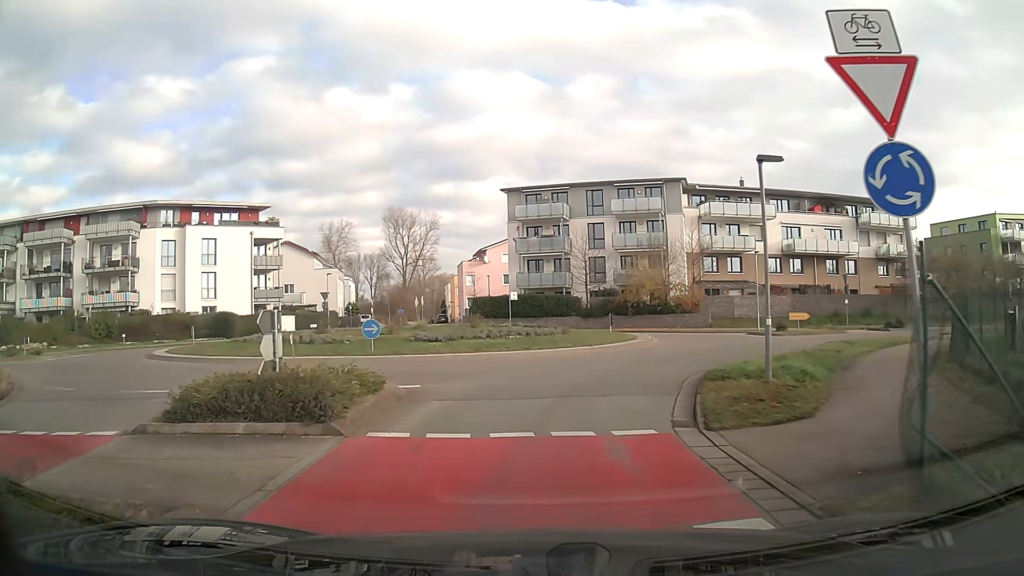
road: unclassified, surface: asphalt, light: Day
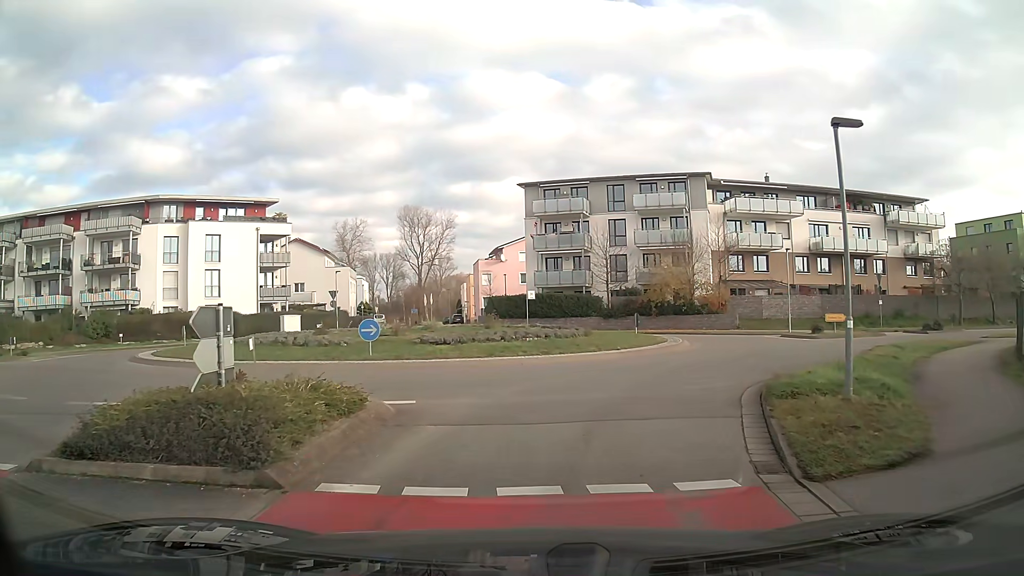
(0.0, +2.6) m; -1°
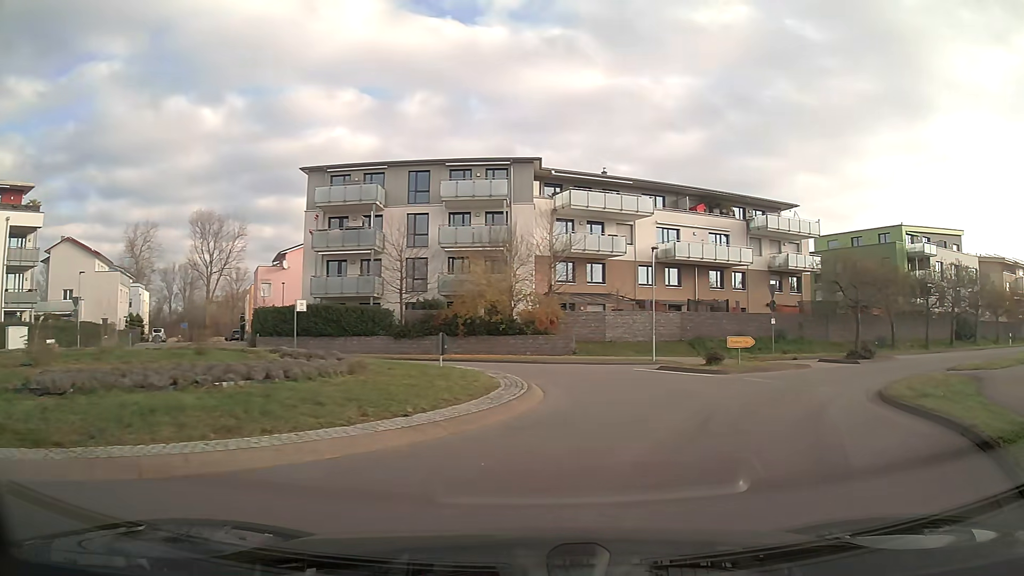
(+1.6, +11.7) m; +21°
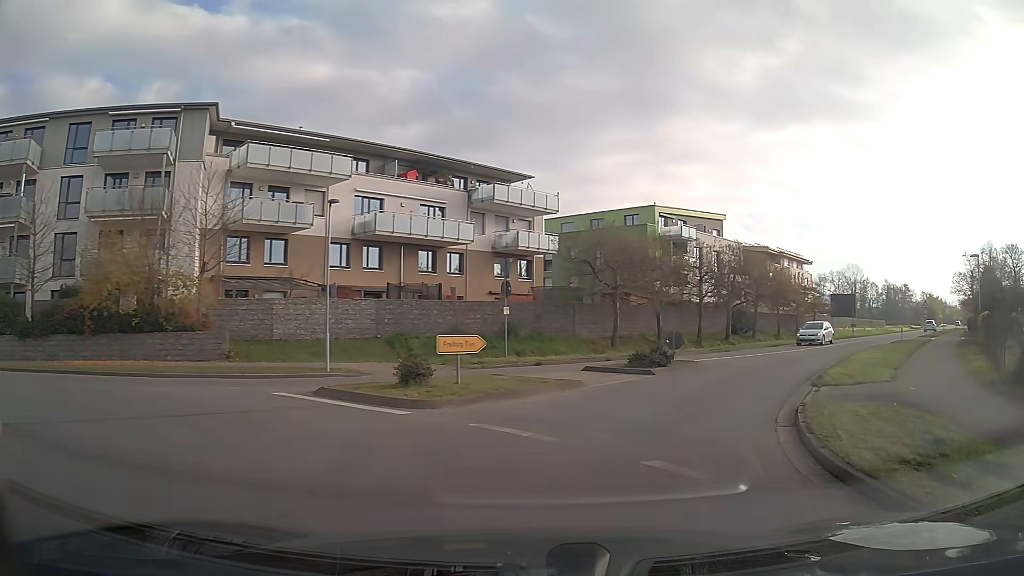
(+2.2, +10.0) m; +24°
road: secondary
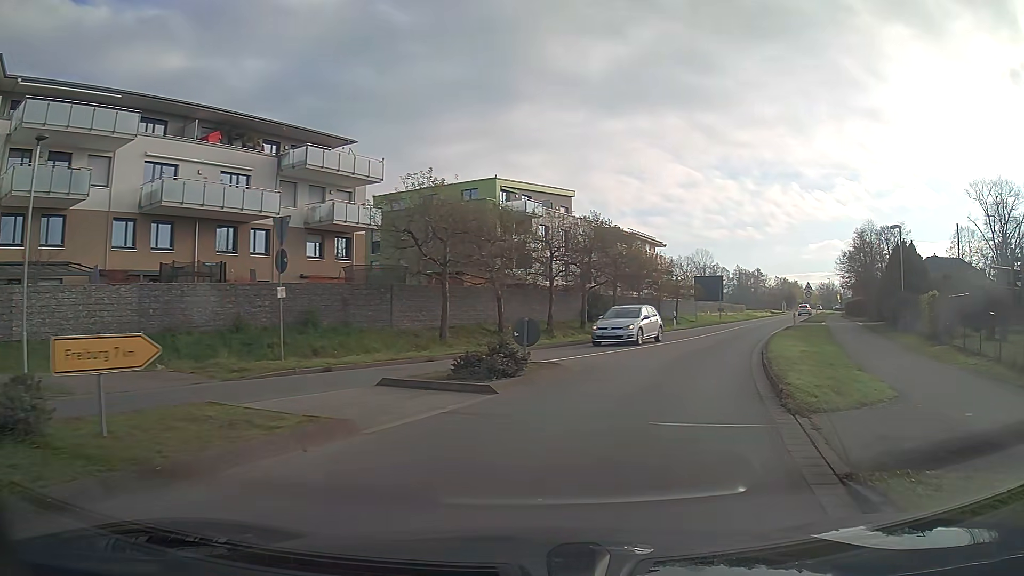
(+0.9, +7.5) m; +13°
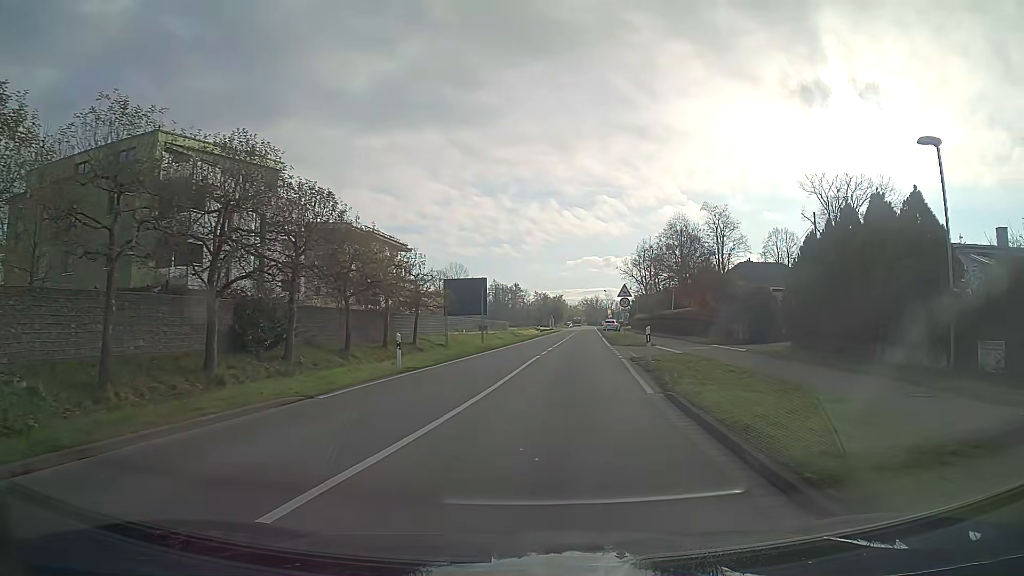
(+4.3, +20.9) m; +19°
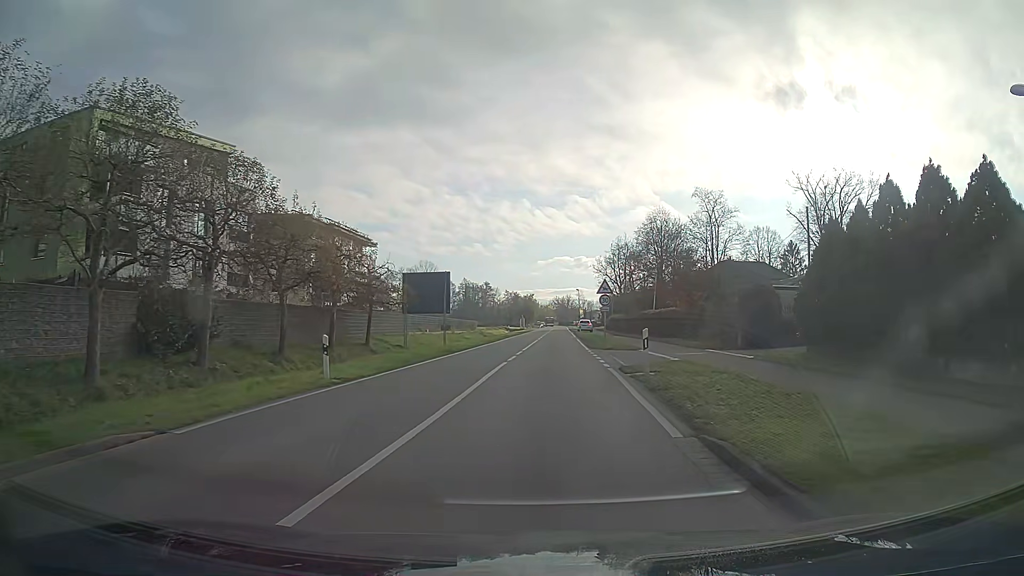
(+0.1, +4.6) m; +2°
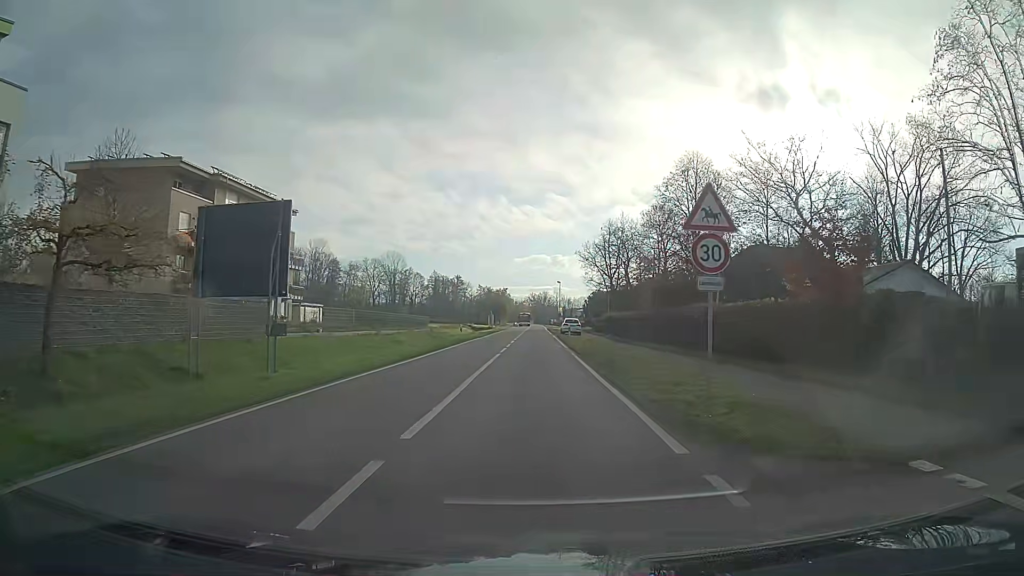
(+0.6, +24.3) m; +2°
(0, +10) (0, +20) (0, +30) (0, +40) (0, +50) (0, +60) (0, +70) (0, +80) (0, +90) (+1, +100) m
